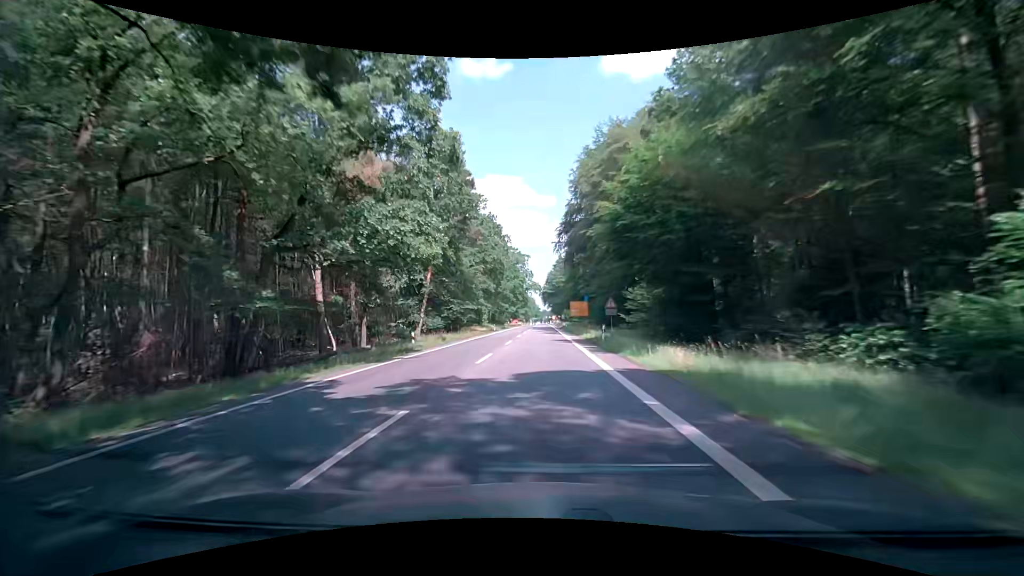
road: secondary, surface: asphalt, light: Day
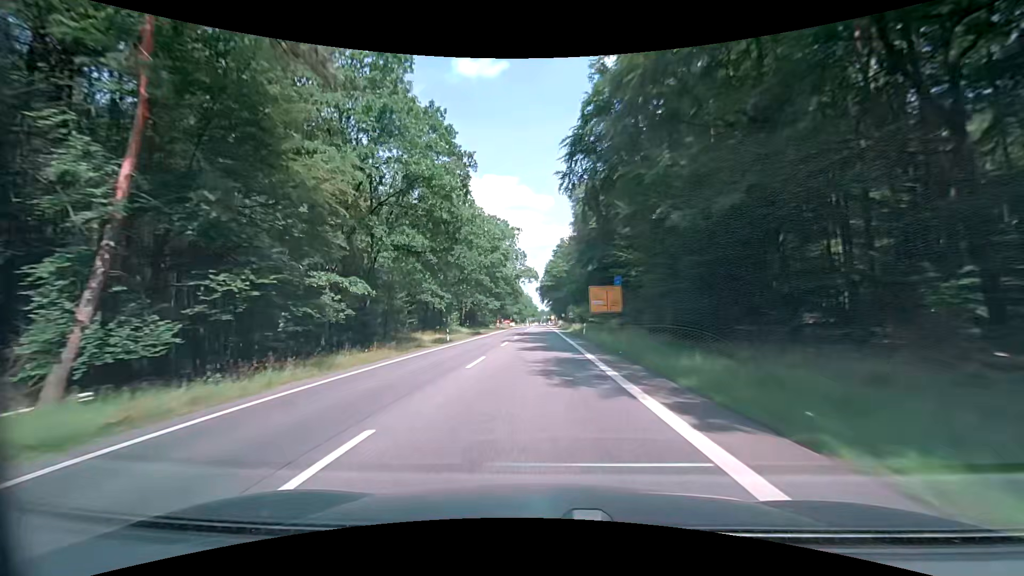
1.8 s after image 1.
(+0.3, +37.7) m; 0°
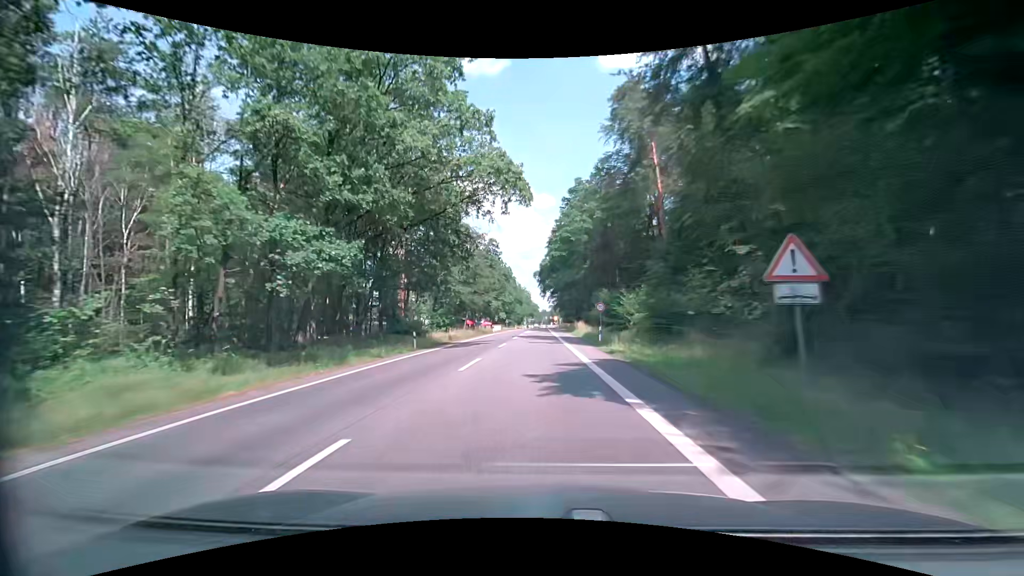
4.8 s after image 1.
(+0.4, +60.9) m; 0°
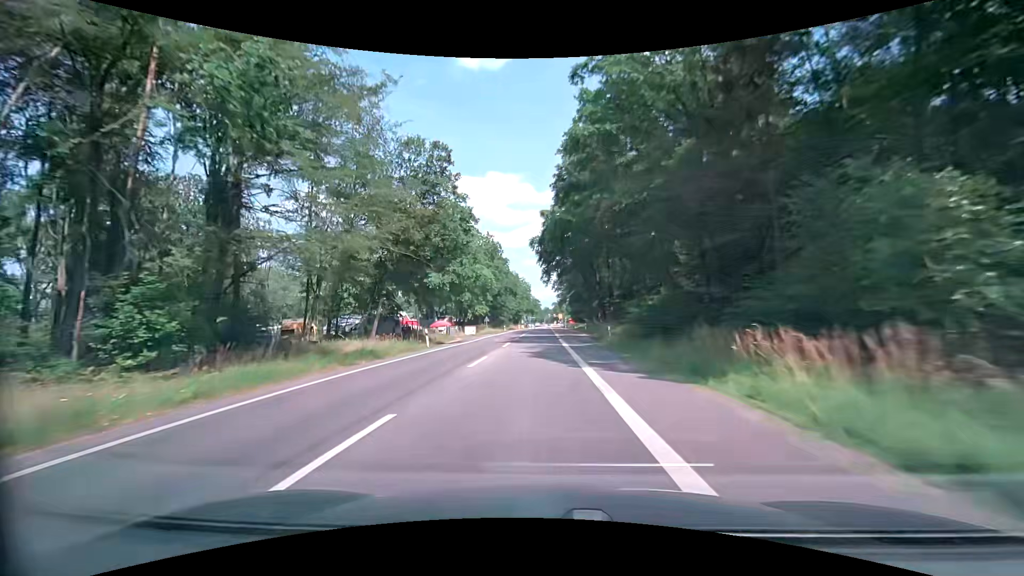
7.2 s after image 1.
(-0.3, +47.0) m; 0°
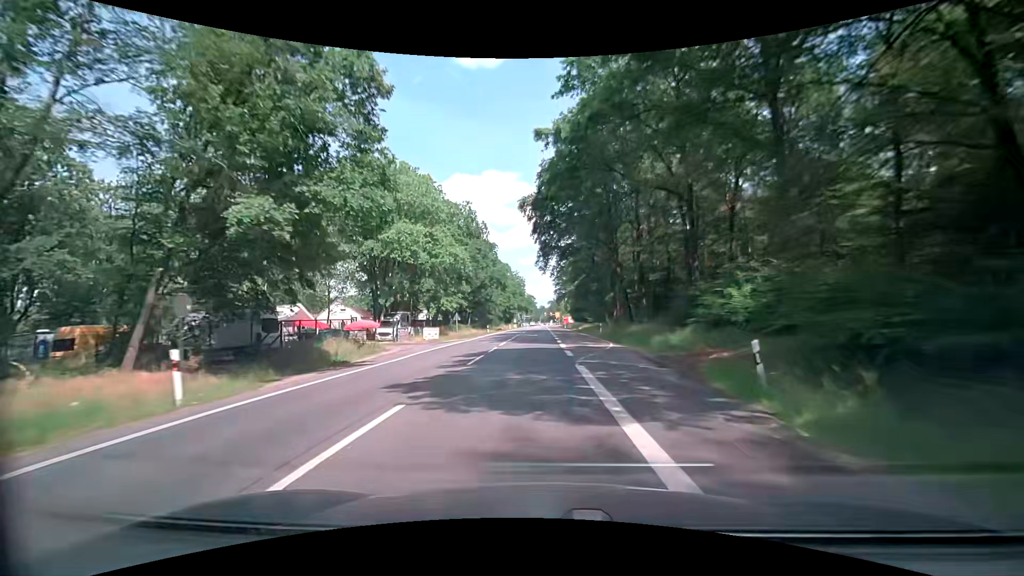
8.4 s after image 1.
(-0.2, +23.0) m; 0°
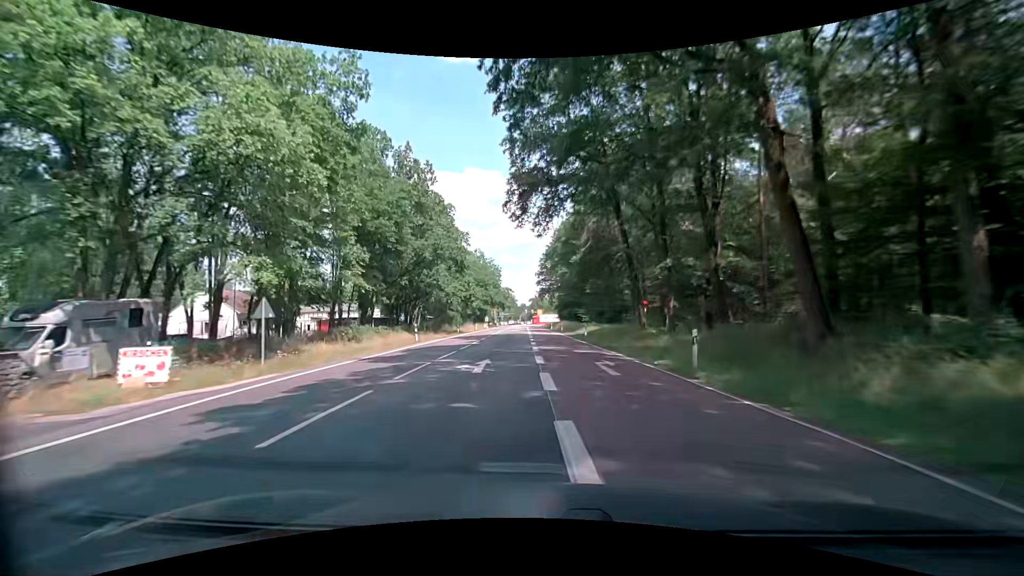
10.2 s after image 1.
(+0.5, +33.8) m; +1°
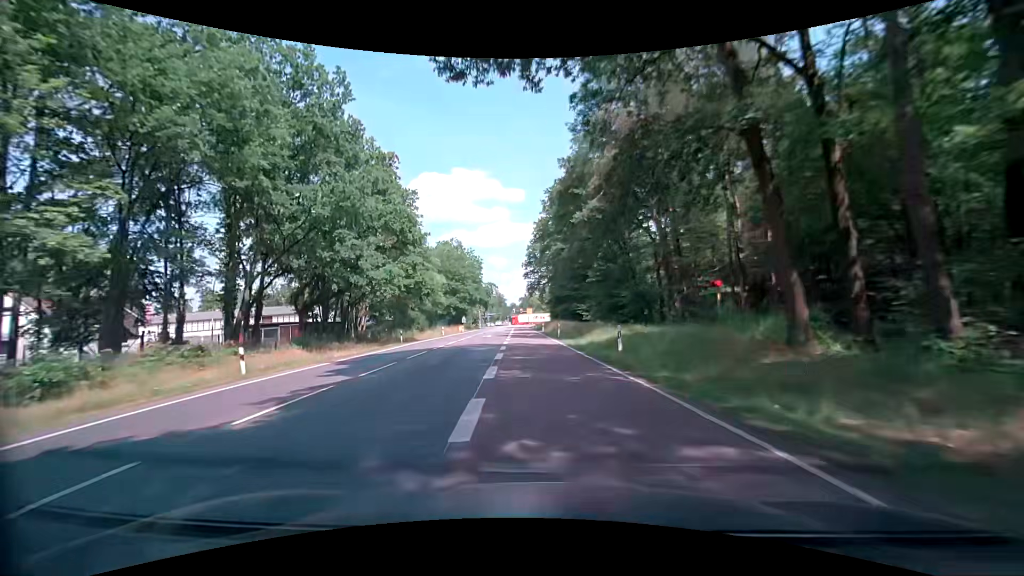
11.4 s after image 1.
(+0.8, +22.2) m; +3°
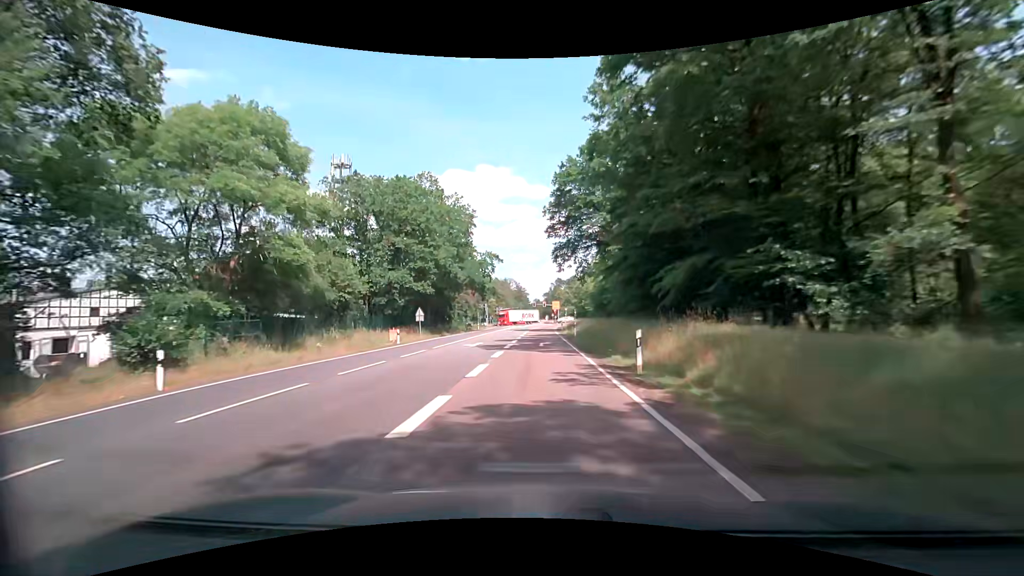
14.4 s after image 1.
(-2.4, +54.3) m; -4°
(0, +10) (0, +20) (0, +30) (0, +40) (0, +50) (0, +60) (0, +70) (+1, +80) (+1, +90) (+2, +100) m
